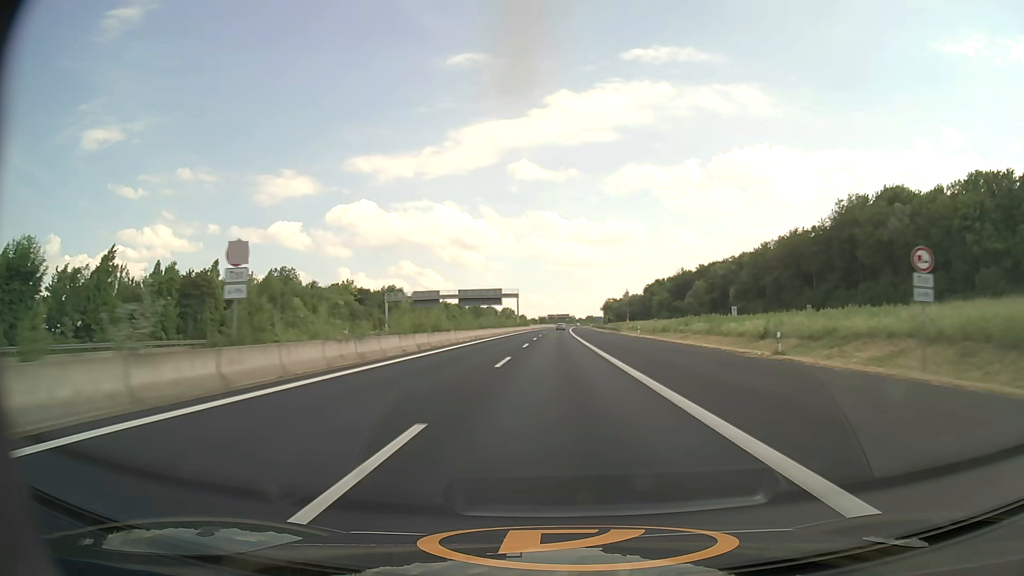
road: motorway_link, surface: asphalt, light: Day
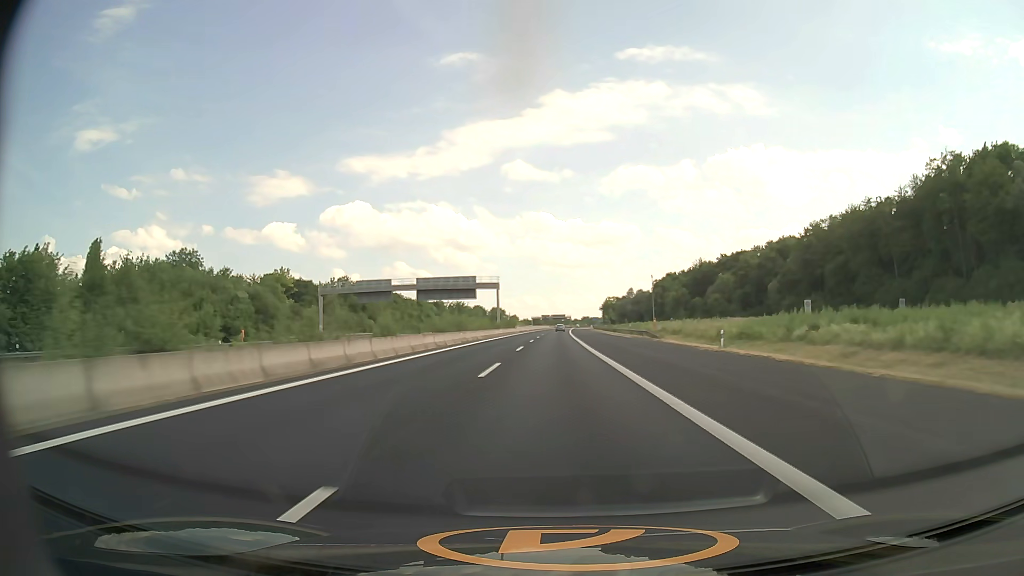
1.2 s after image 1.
(+0.2, +39.6) m; 0°
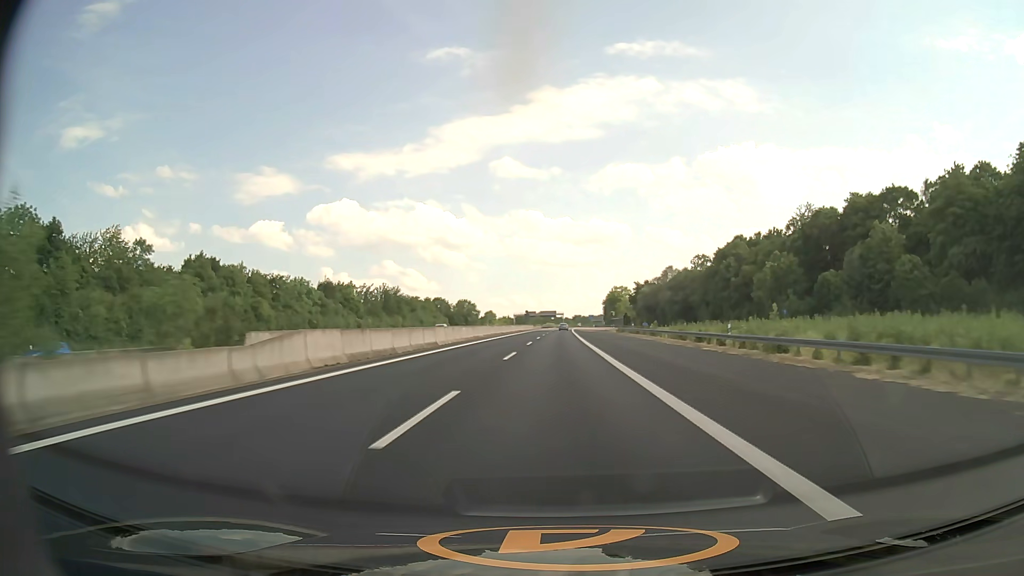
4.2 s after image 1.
(+0.7, +100.0) m; +1°
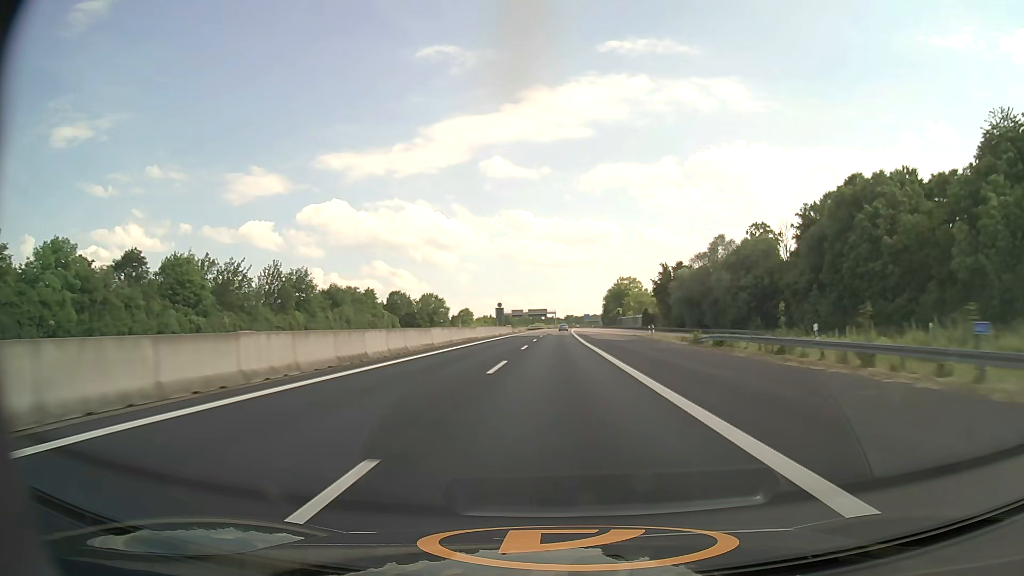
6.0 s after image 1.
(+0.4, +60.6) m; +1°
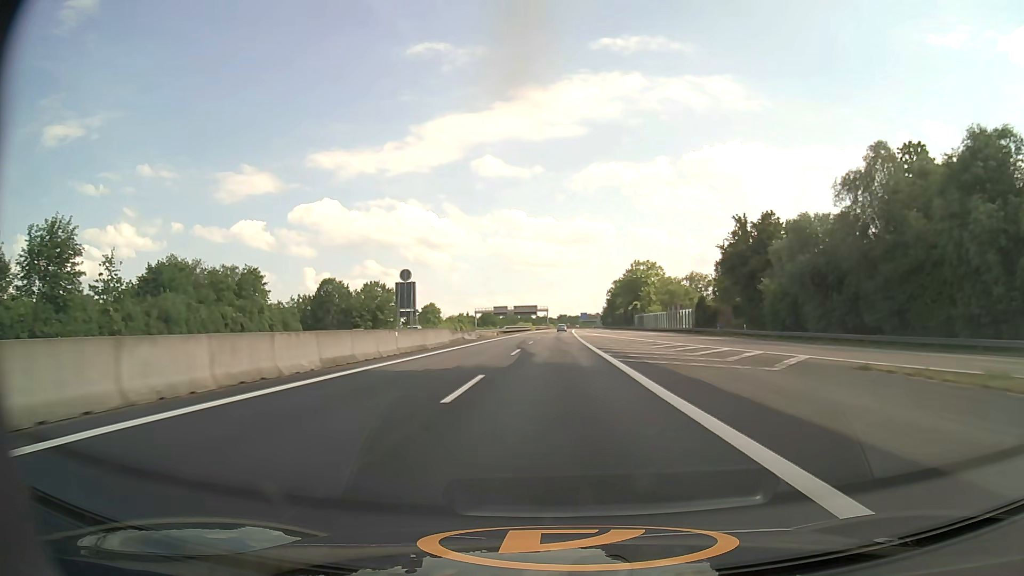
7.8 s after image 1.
(+0.4, +60.8) m; +1°
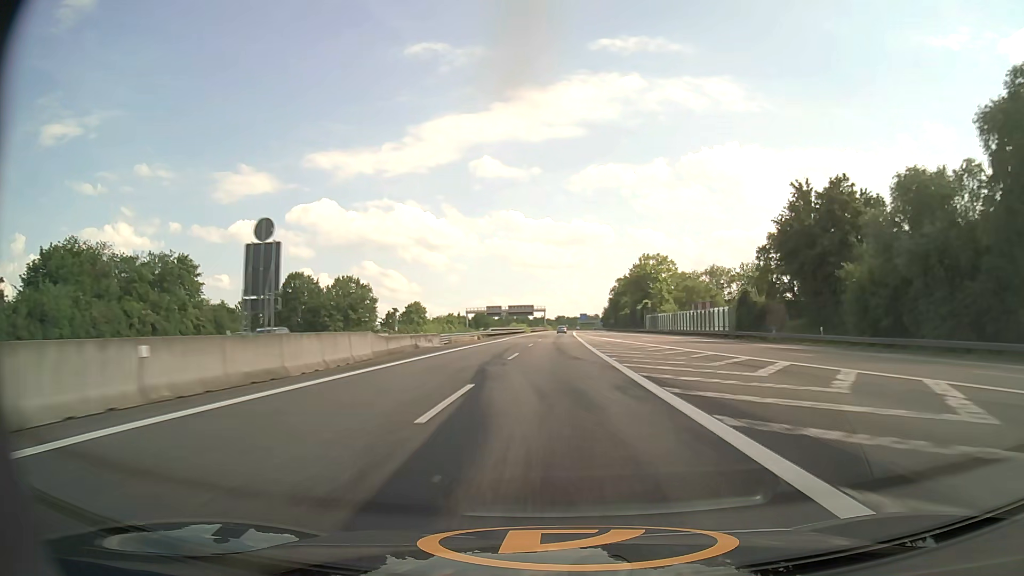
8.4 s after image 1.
(0.0, +20.2) m; 0°
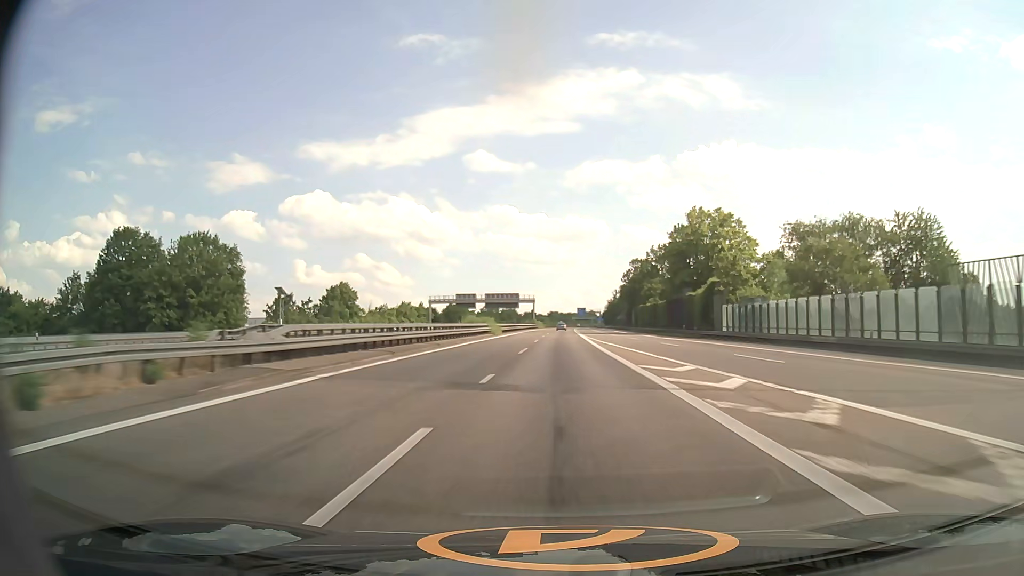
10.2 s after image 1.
(+0.4, +60.6) m; +1°
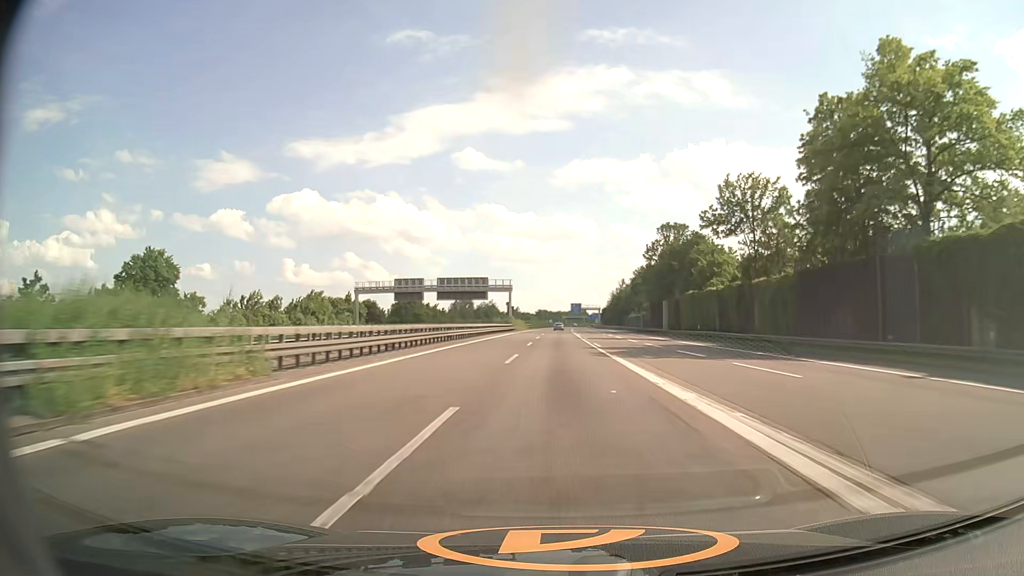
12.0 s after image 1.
(+0.6, +60.5) m; +1°
(0, +10) (0, +20) (0, +30) (0, +40) (0, +50) (0, +60) (0, +70) (+1, +80) (+1, +90) (+1, +100) m
